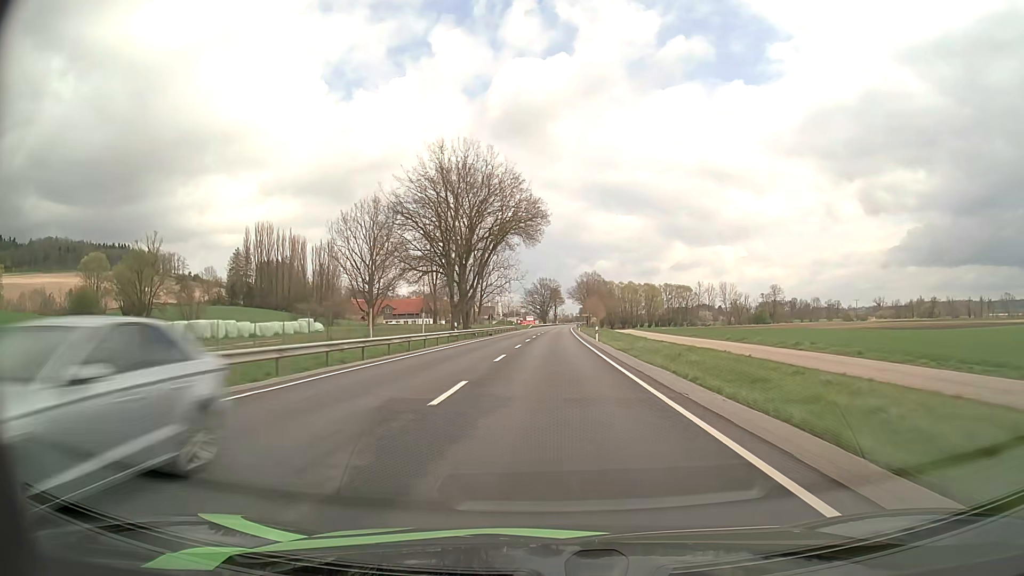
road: primary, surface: asphalt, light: Day
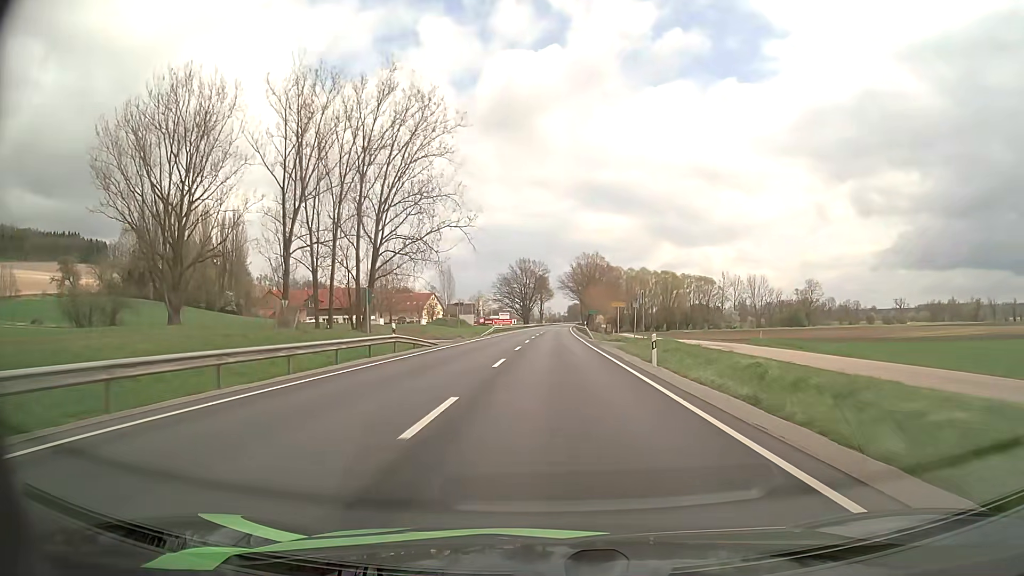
(+0.6, +75.9) m; +1°
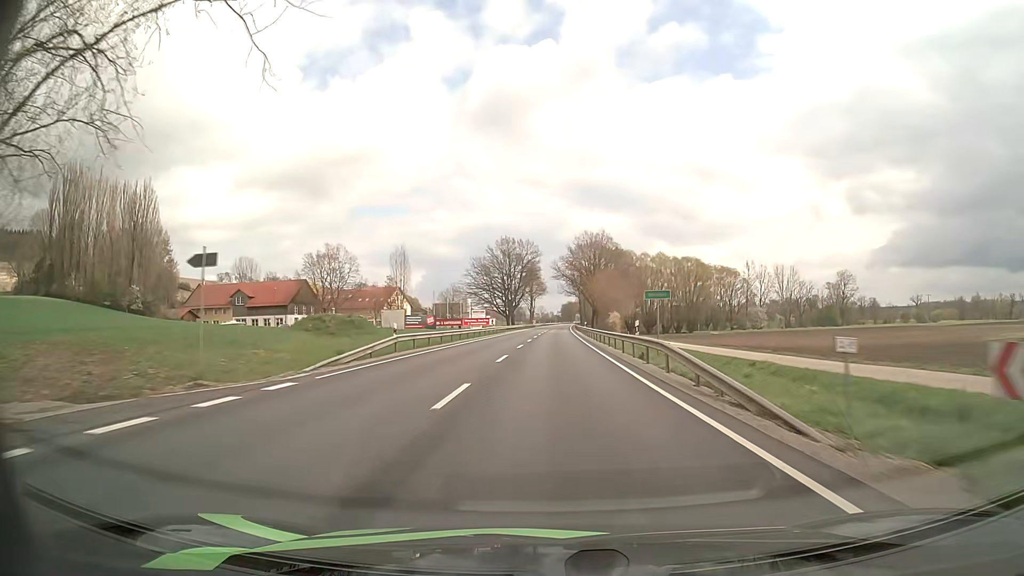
(+0.3, +45.8) m; +1°
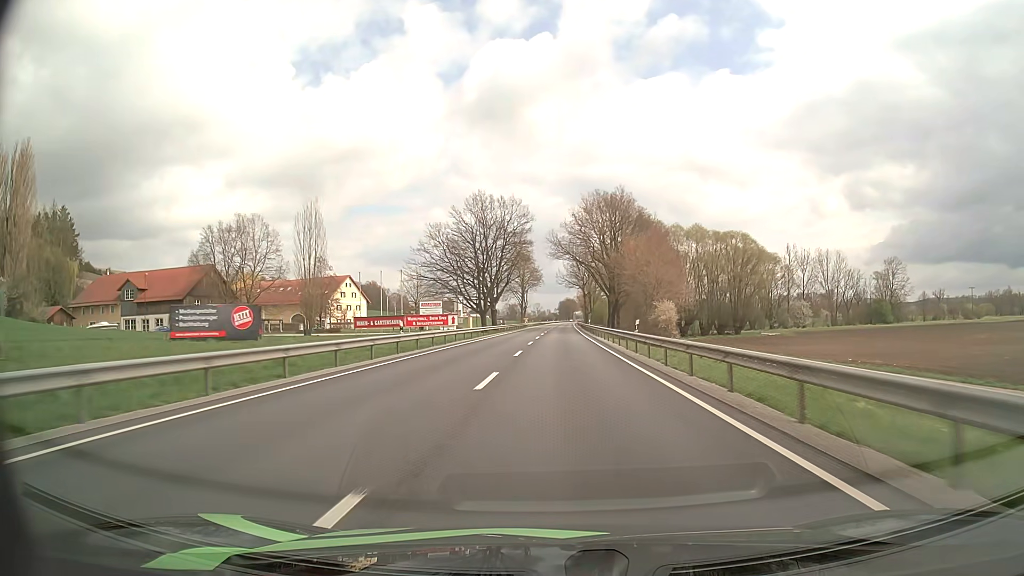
(+0.1, +45.7) m; 0°
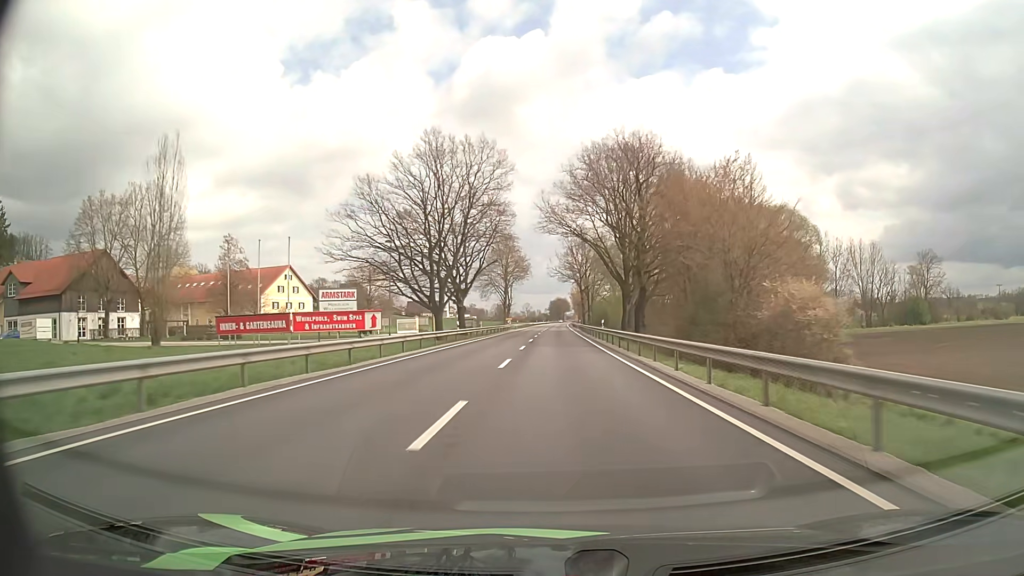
(+0.2, +30.4) m; +1°
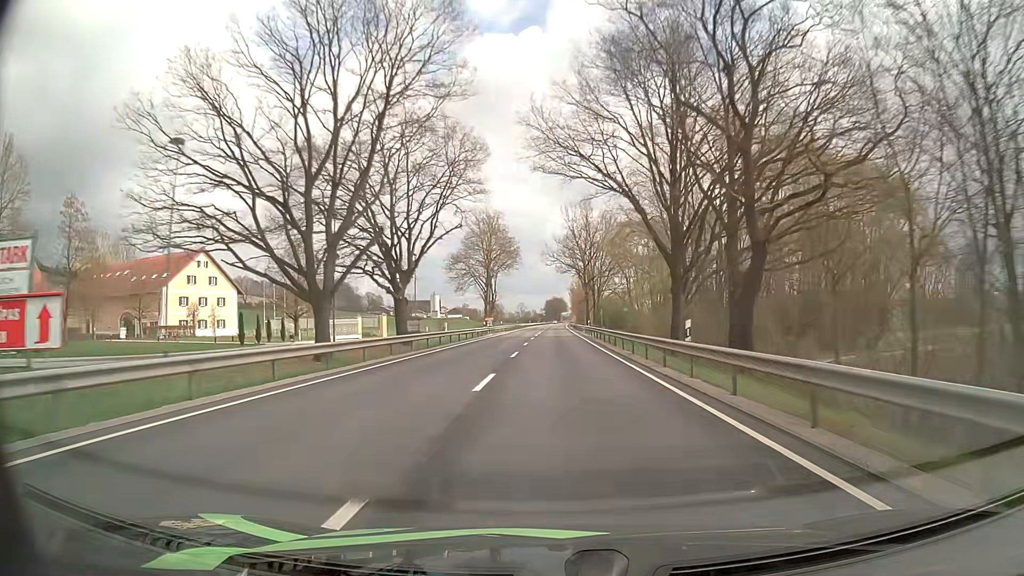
(+0.1, +30.4) m; 0°
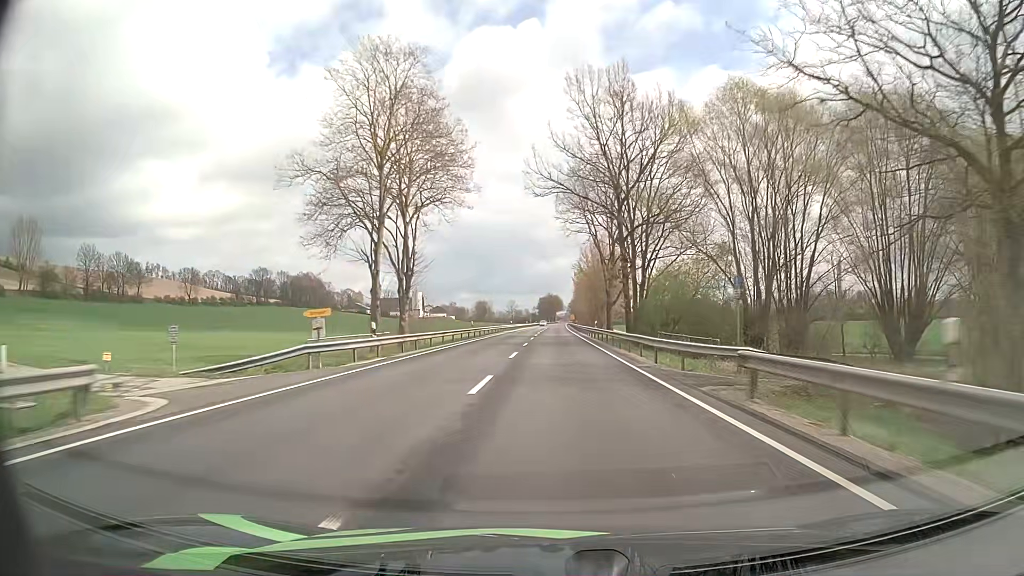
(+0.3, +61.2) m; +1°
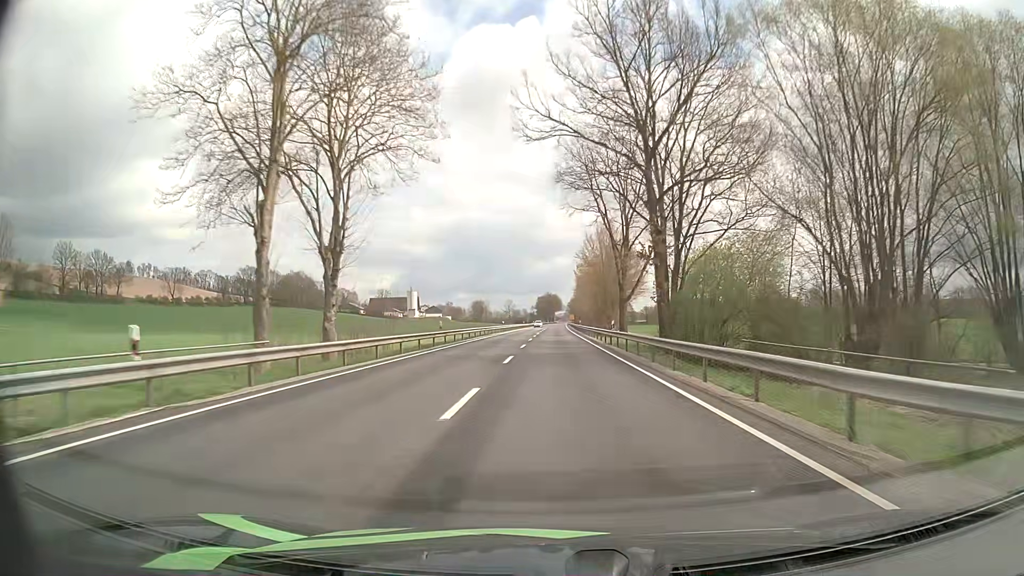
(-0.1, +15.5) m; 0°
(0, +10) (0, +20) (0, +30) (0, +40) (0, +50) (0, +60) (0, +70) (+1, +80) (+1, +90) (+1, +100) m
